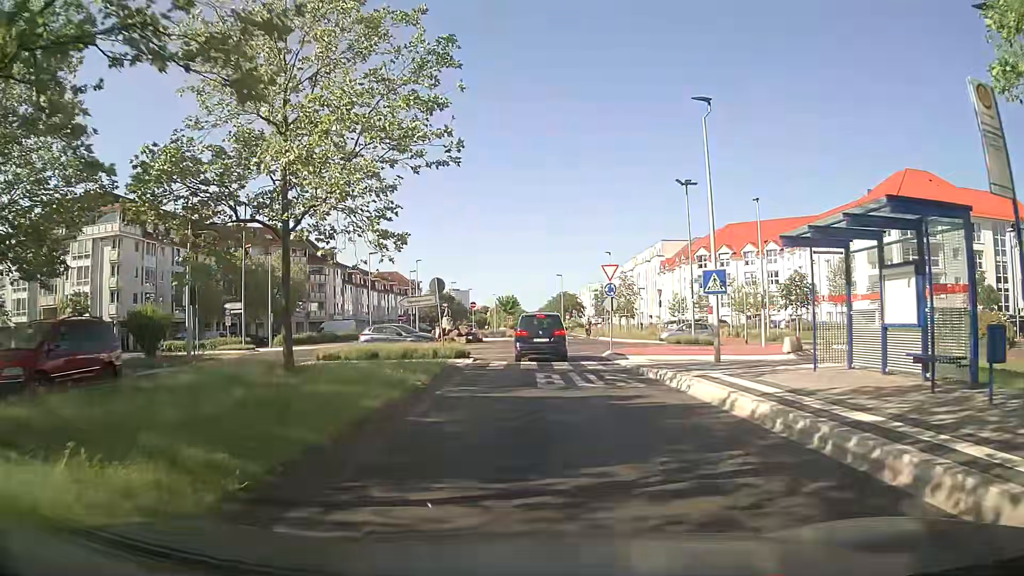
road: secondary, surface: asphalt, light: Day
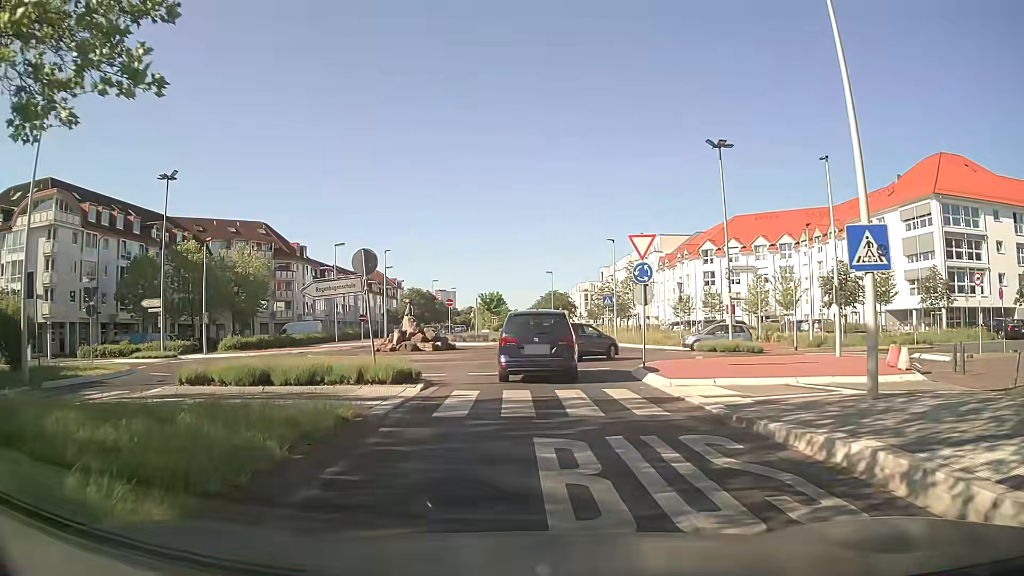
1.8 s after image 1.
(+0.2, +9.7) m; +2°
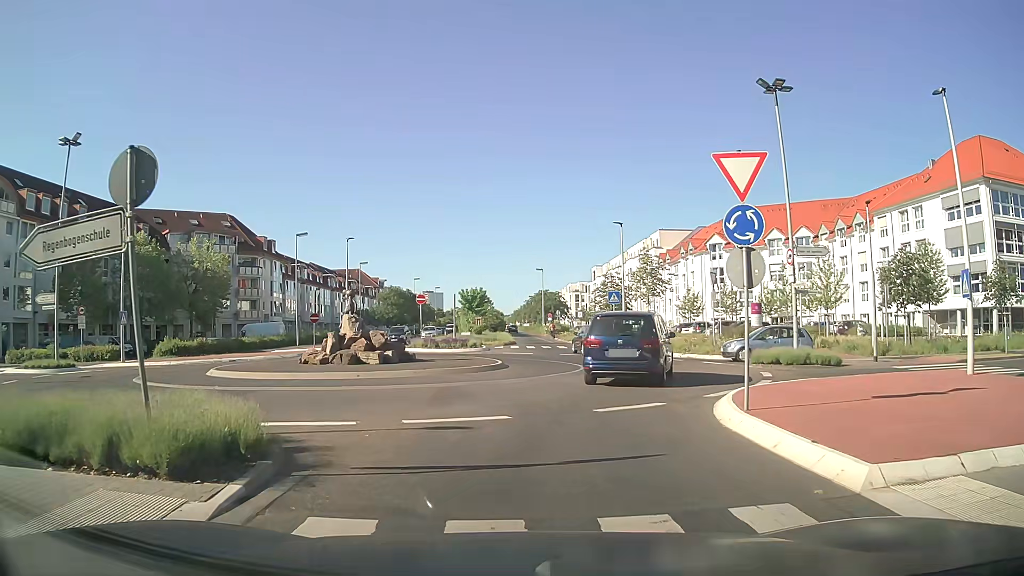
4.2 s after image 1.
(0.0, +9.2) m; +1°
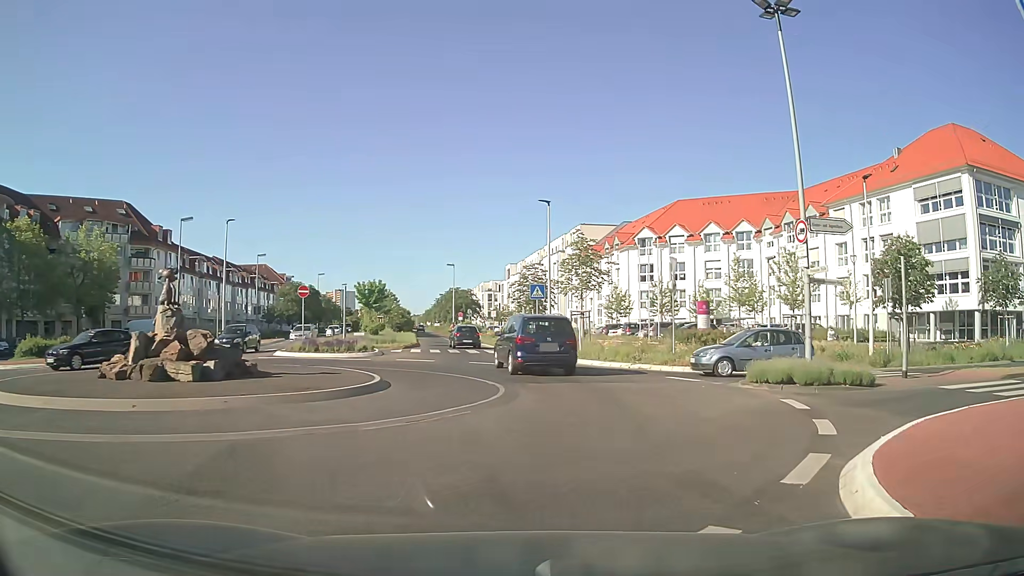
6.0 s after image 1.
(+0.3, +7.7) m; +6°
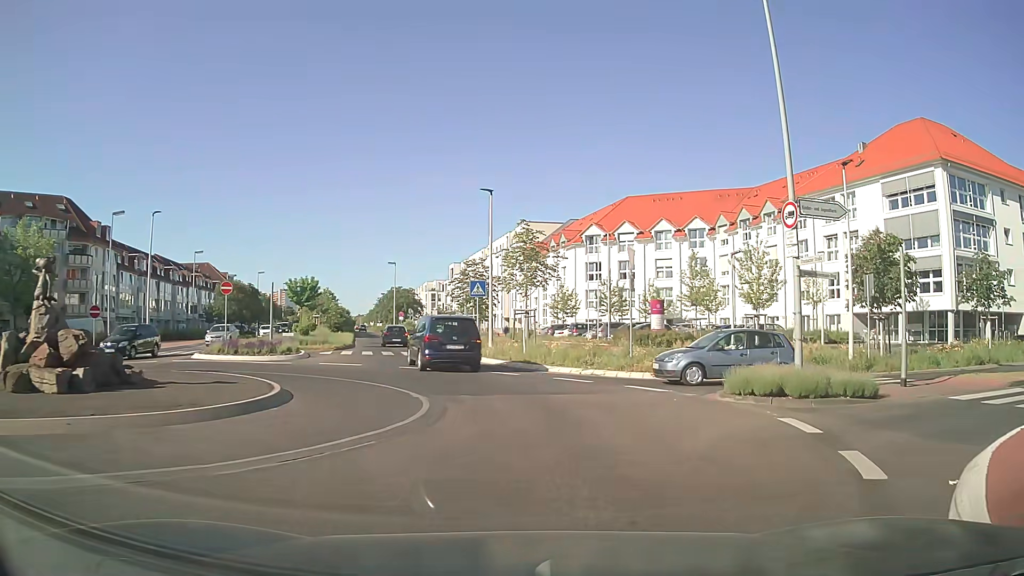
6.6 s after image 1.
(+0.2, +2.9) m; +6°
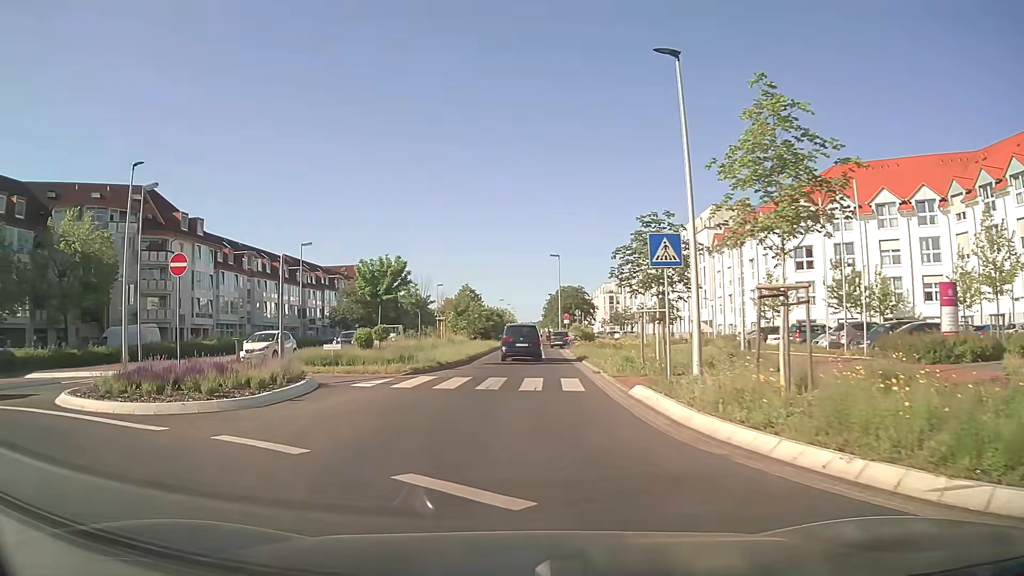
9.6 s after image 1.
(-0.8, +16.6) m; -17°
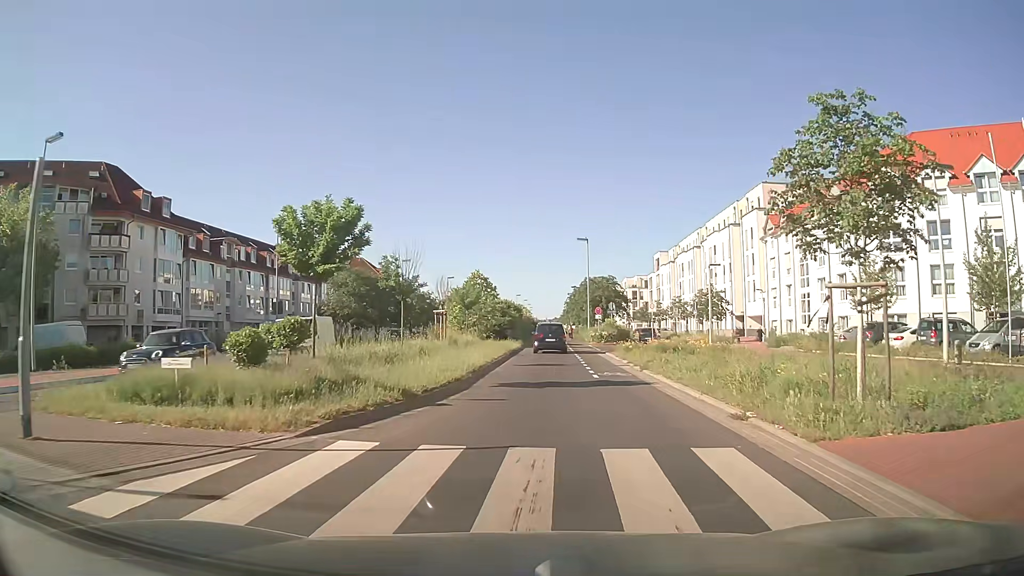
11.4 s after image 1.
(-0.3, +12.1) m; 0°
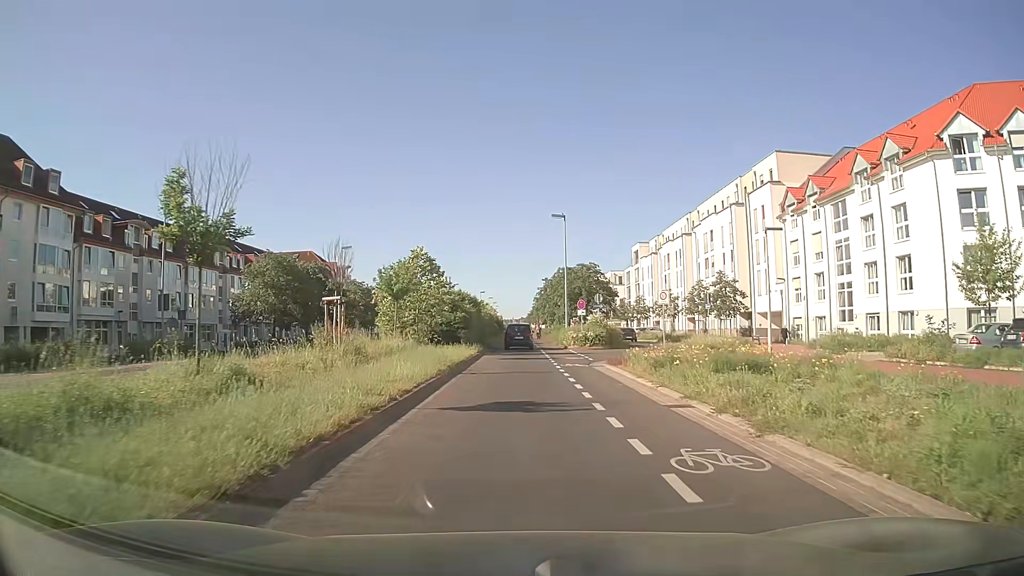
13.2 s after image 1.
(+0.4, +13.9) m; +3°
(0, +10) (0, +20) (0, +30) (0, +40) (0, +50) (0, +60) (0, +70) (0, +80) (-1, +90) (-1, +100) m
